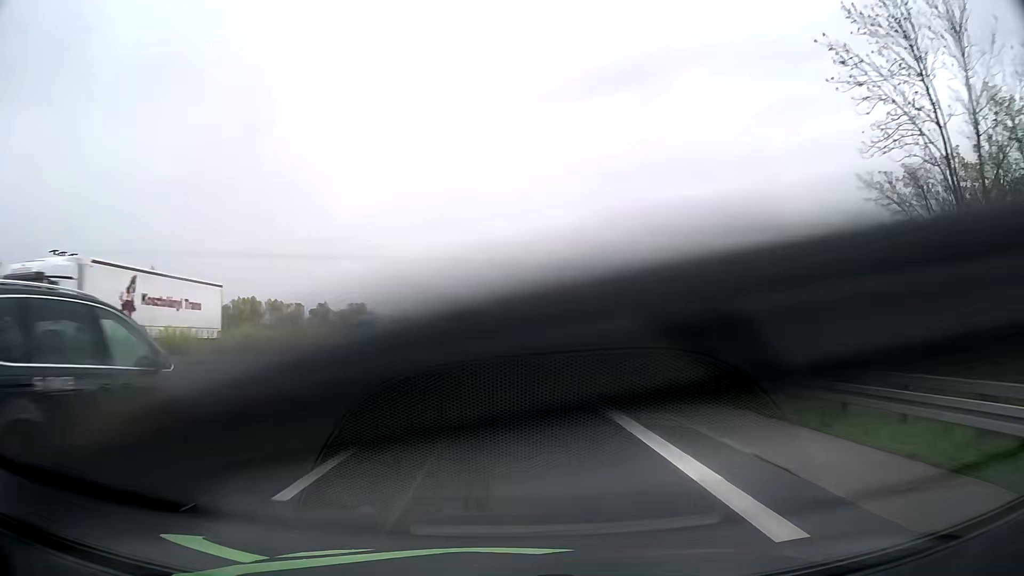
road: motorway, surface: asphalt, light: Day
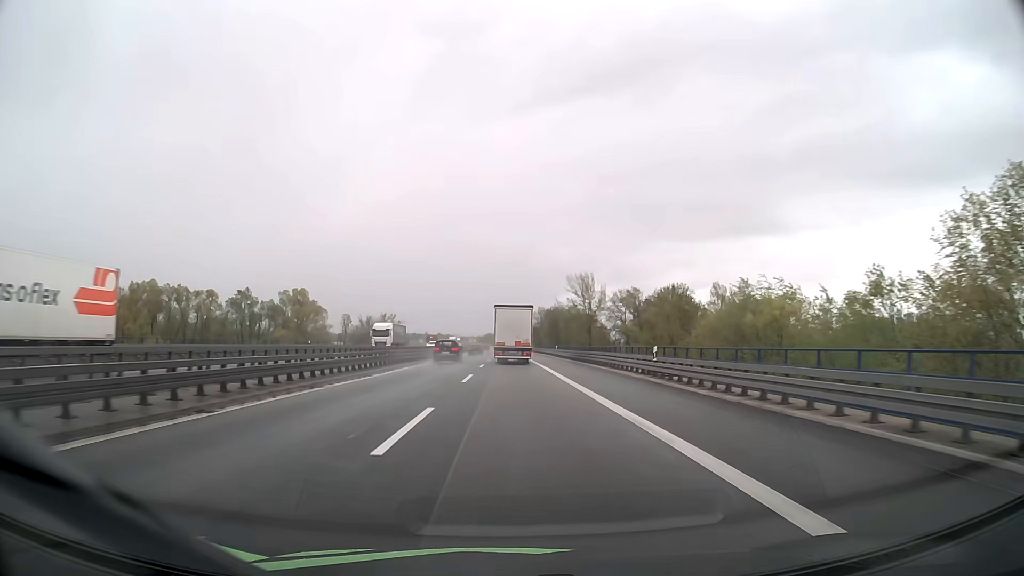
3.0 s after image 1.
(0.0, +62.6) m; 0°
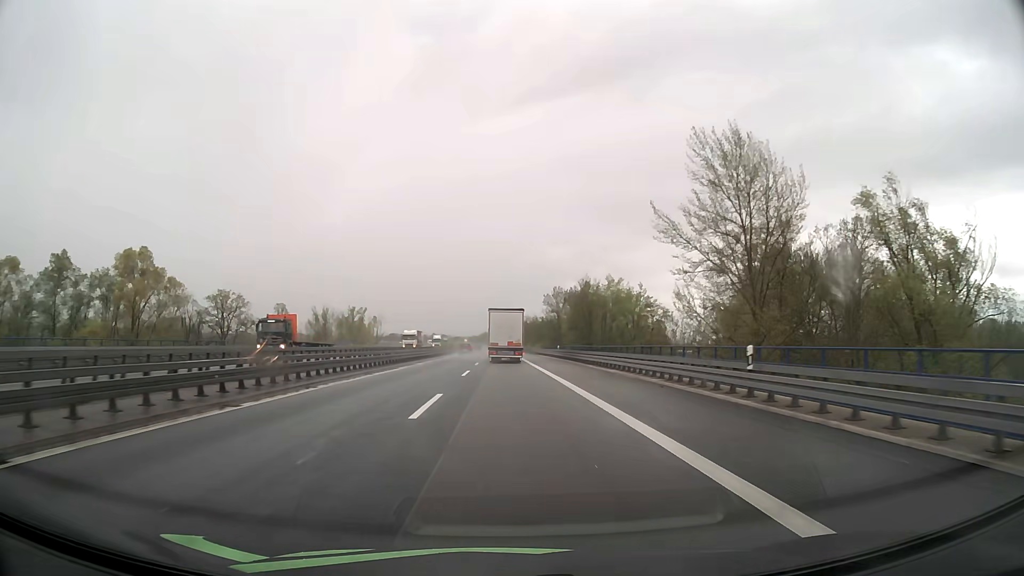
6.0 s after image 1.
(+0.1, +62.6) m; 0°
(0, +10) (0, +20) (0, +30) (0, +40) (0, +50) (0, +60) (-1, +70) (-1, +80) (-1, +90) (-1, +100) m
